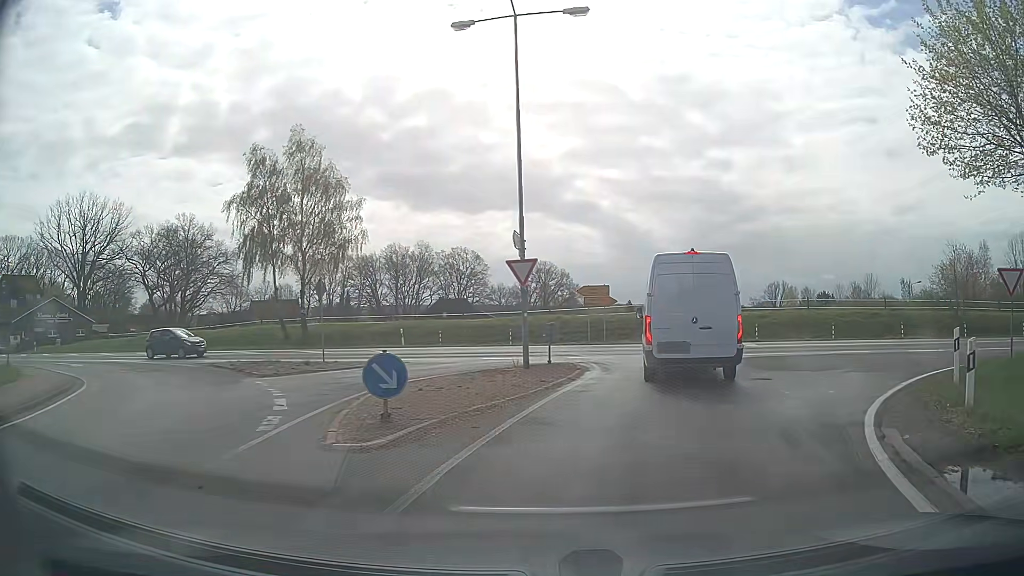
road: secondary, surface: asphalt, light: Day
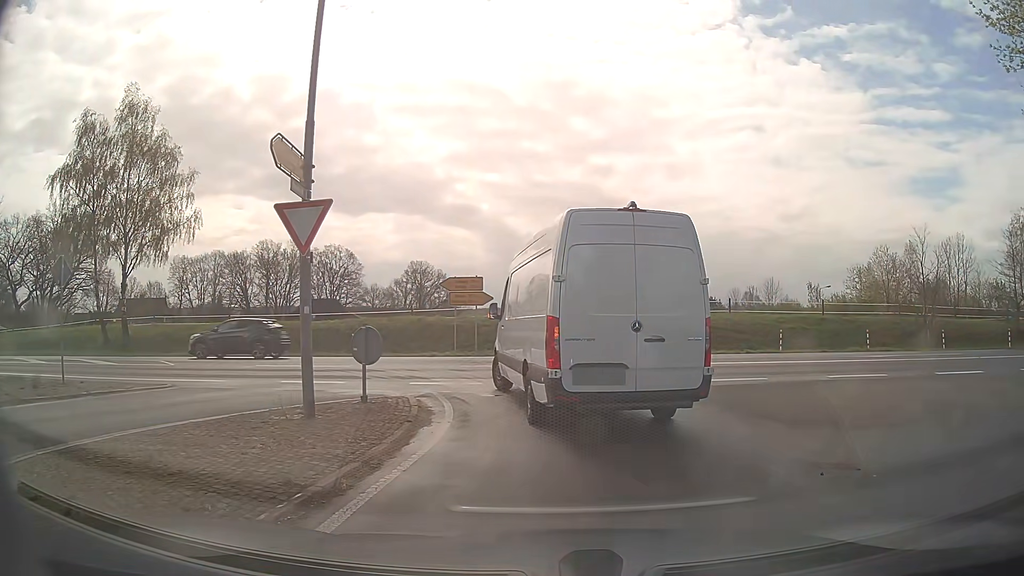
(+0.8, +8.3) m; +10°
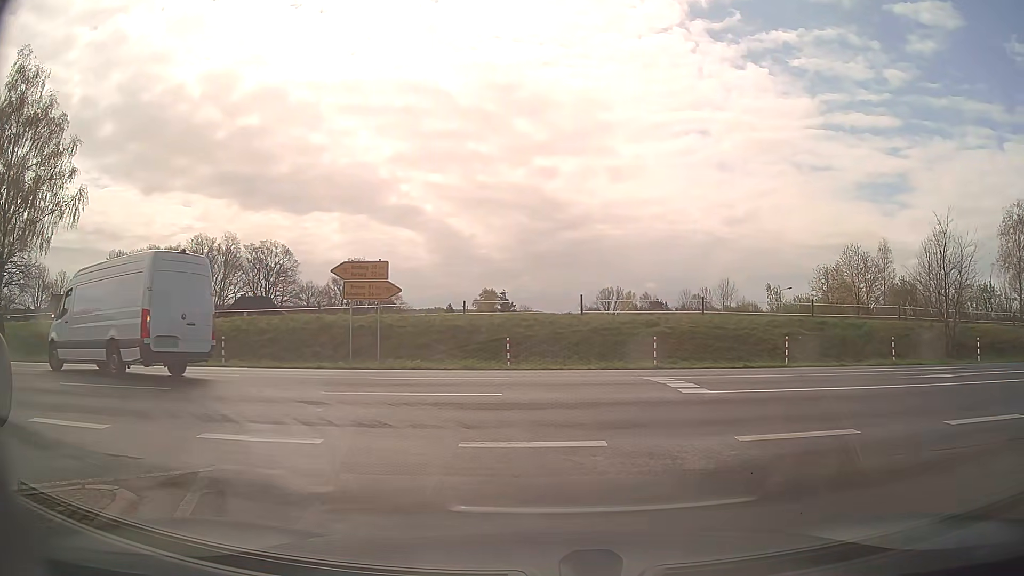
(+0.4, +7.2) m; +5°
(-2, +10) (-9, +16) (-19, +18) (-29, +18) (-39, +18) (-49, +17) (-59, +17) (-69, +16) (-79, +16) (-89, +16) m
